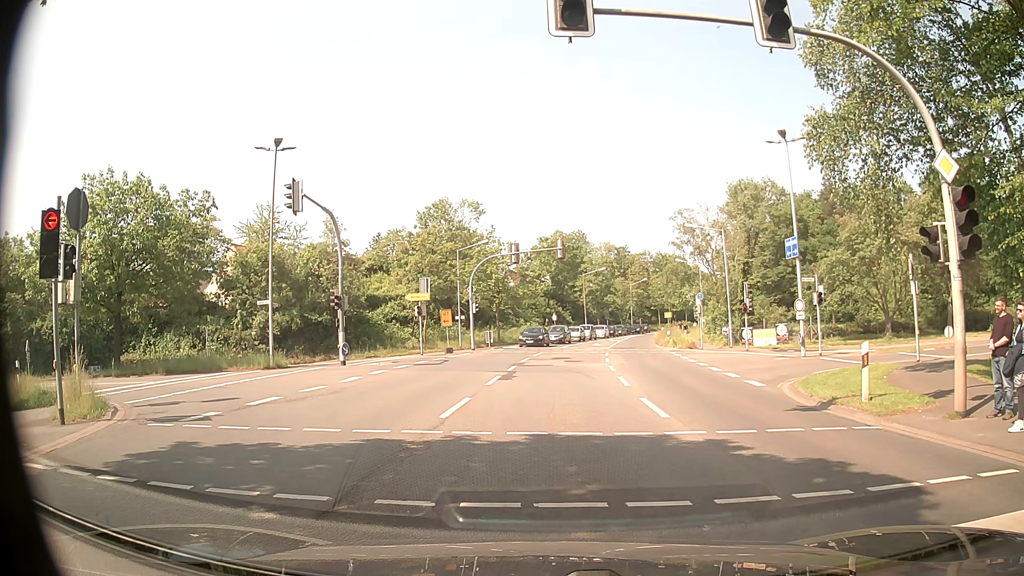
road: secondary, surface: asphalt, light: Day
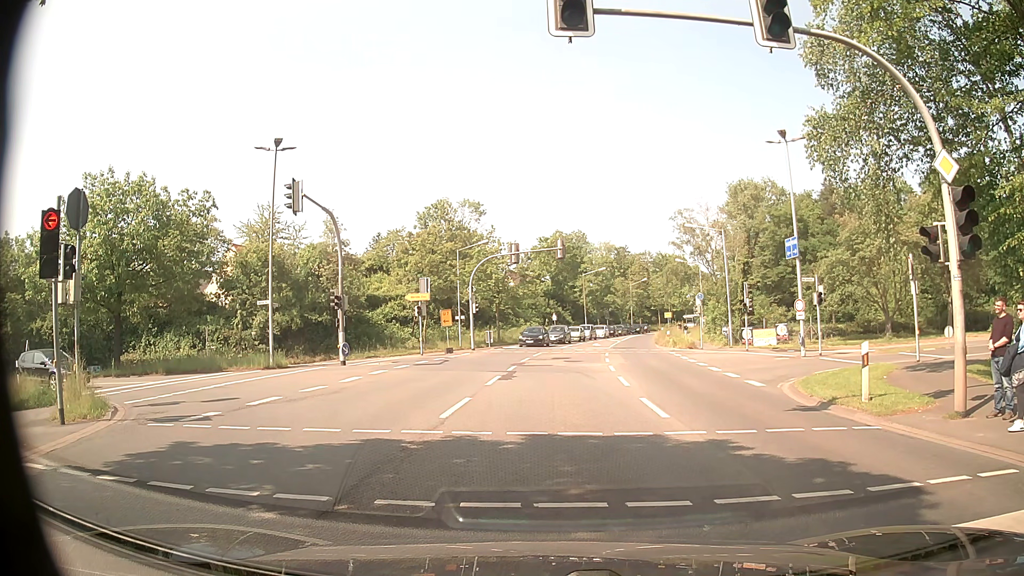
(0.0, 0.0) m; 0°
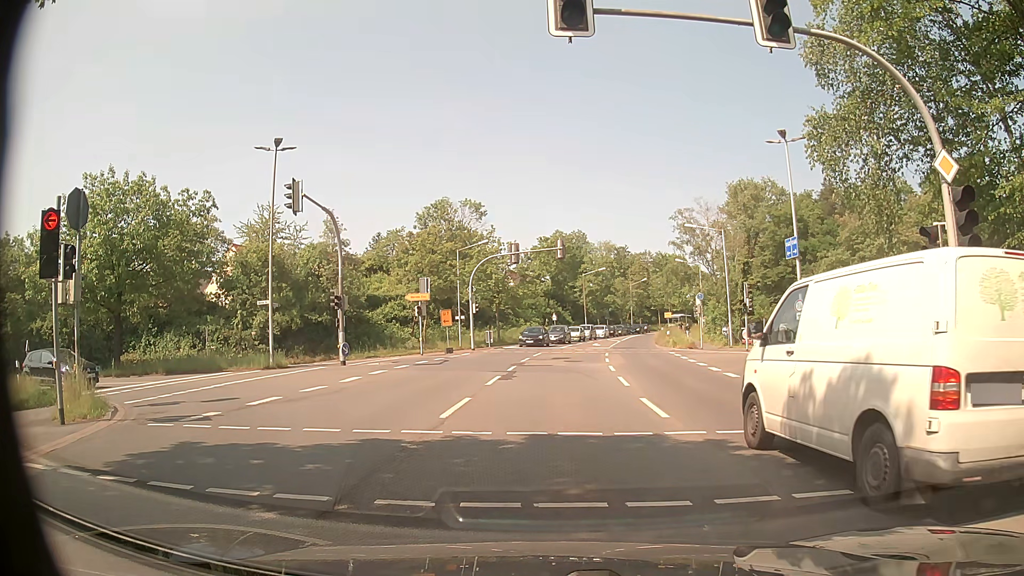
(0.0, 0.0) m; 0°
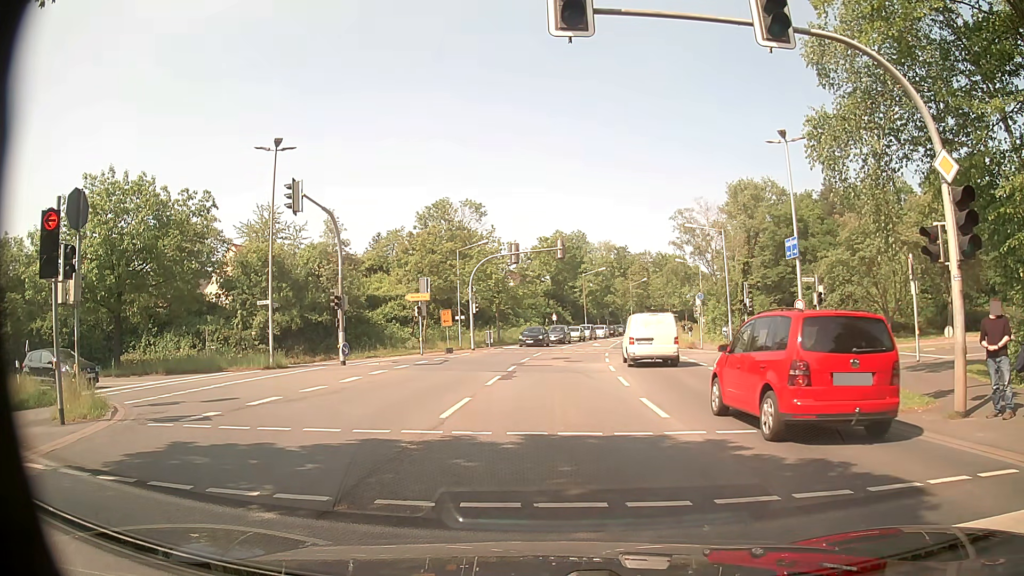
(0.0, 0.0) m; 0°
